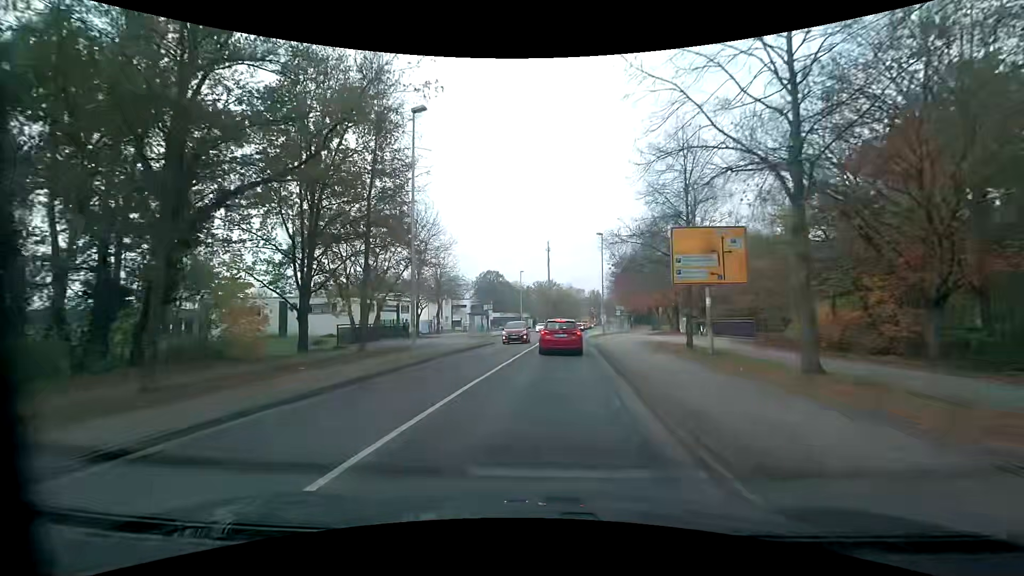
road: residential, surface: asphalt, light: Day
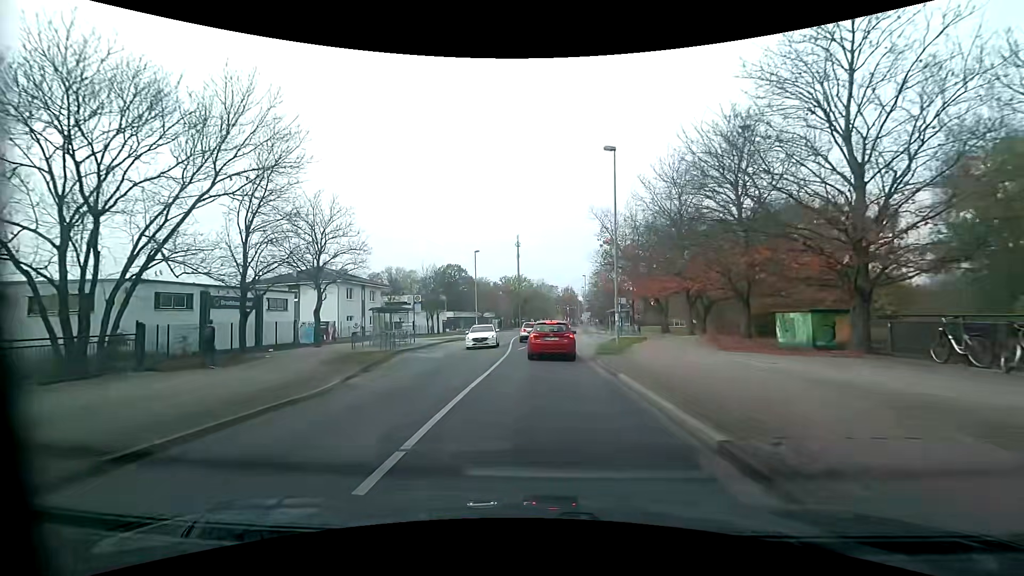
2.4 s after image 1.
(+0.8, +24.1) m; +3°
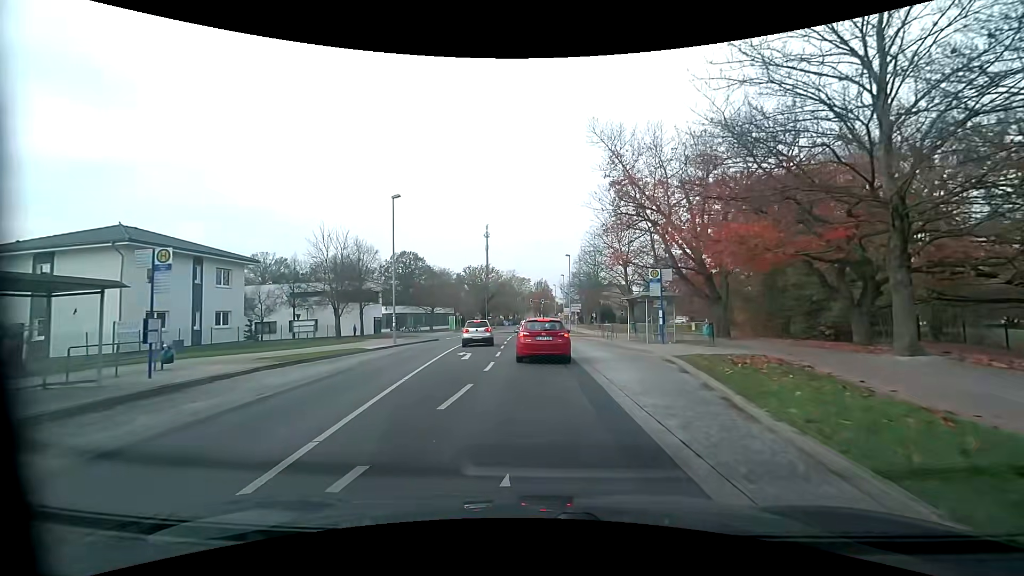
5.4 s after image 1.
(+0.5, +24.1) m; +3°
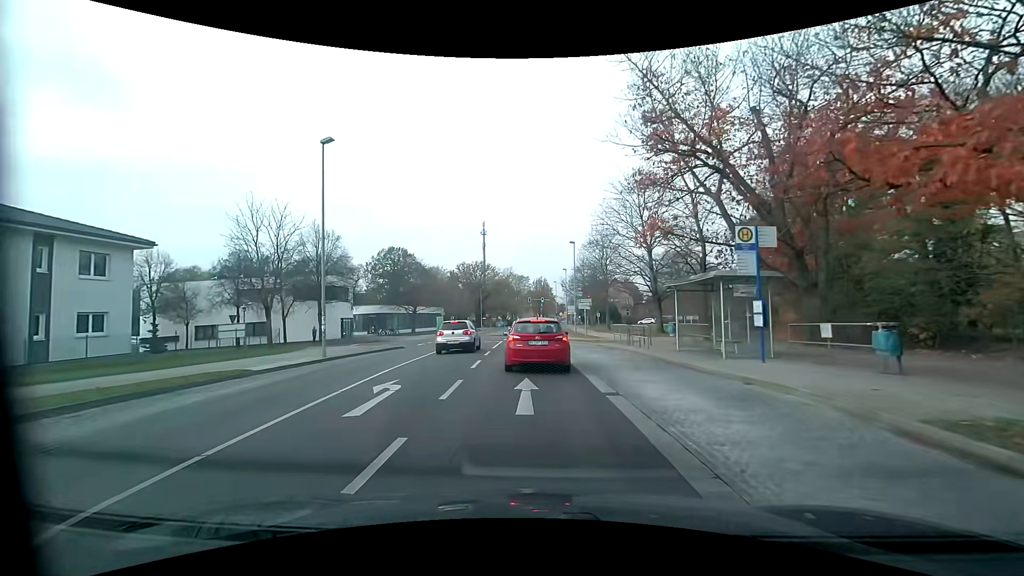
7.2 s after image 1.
(0.0, +10.6) m; -1°
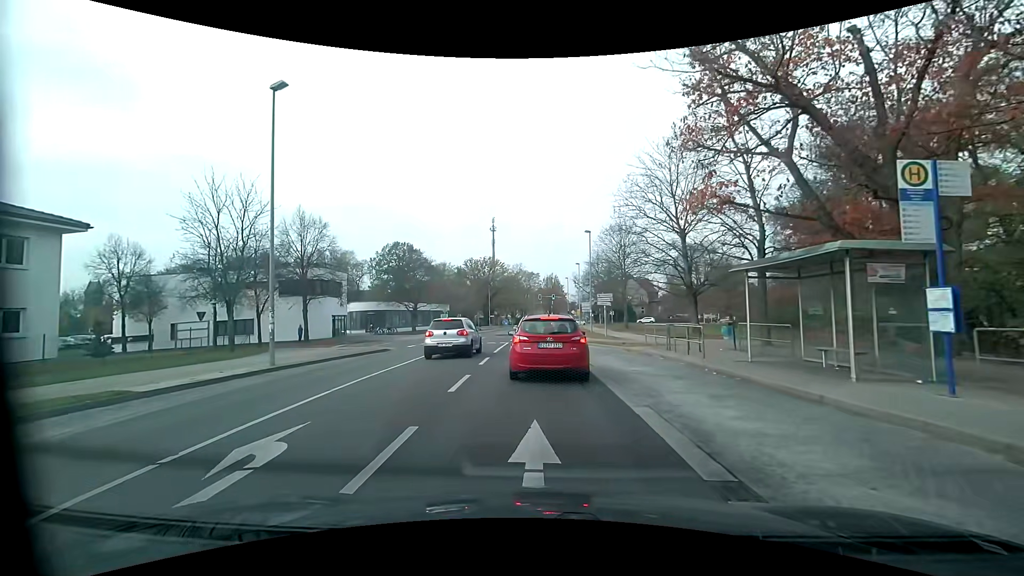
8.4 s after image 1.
(0.0, +5.3) m; -3°
